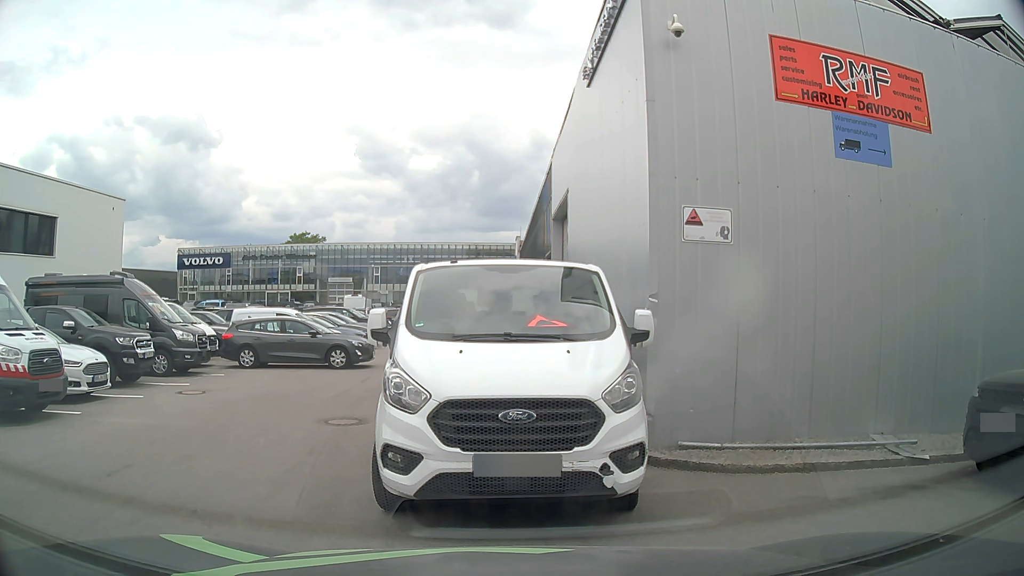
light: Day
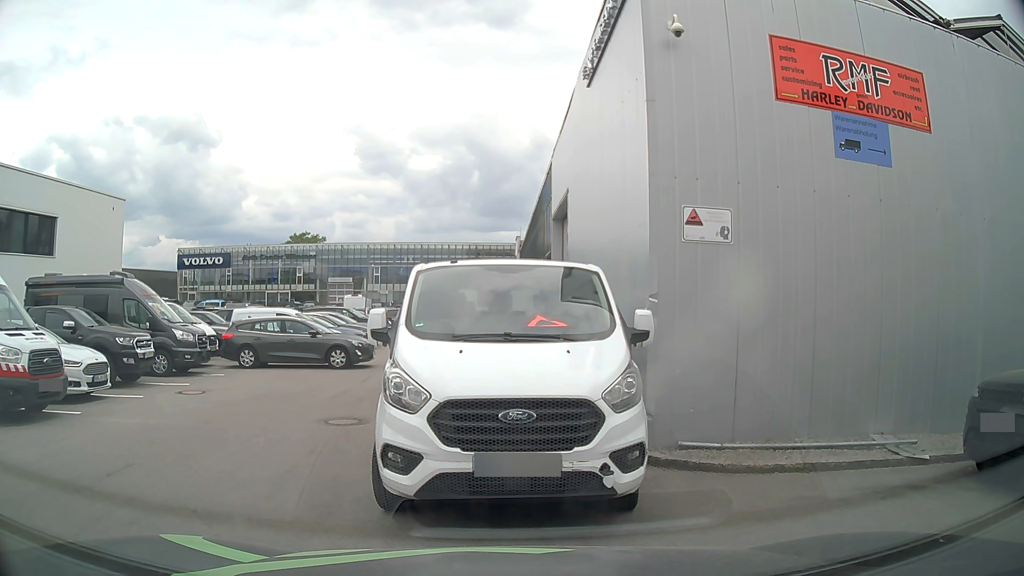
(0.0, 0.0) m; 0°
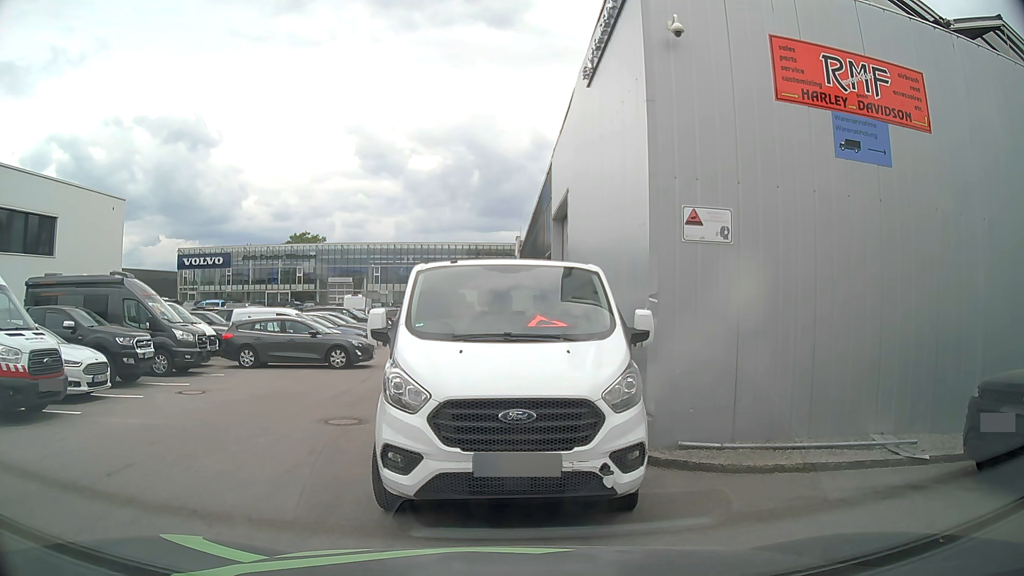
(0.0, 0.0) m; 0°
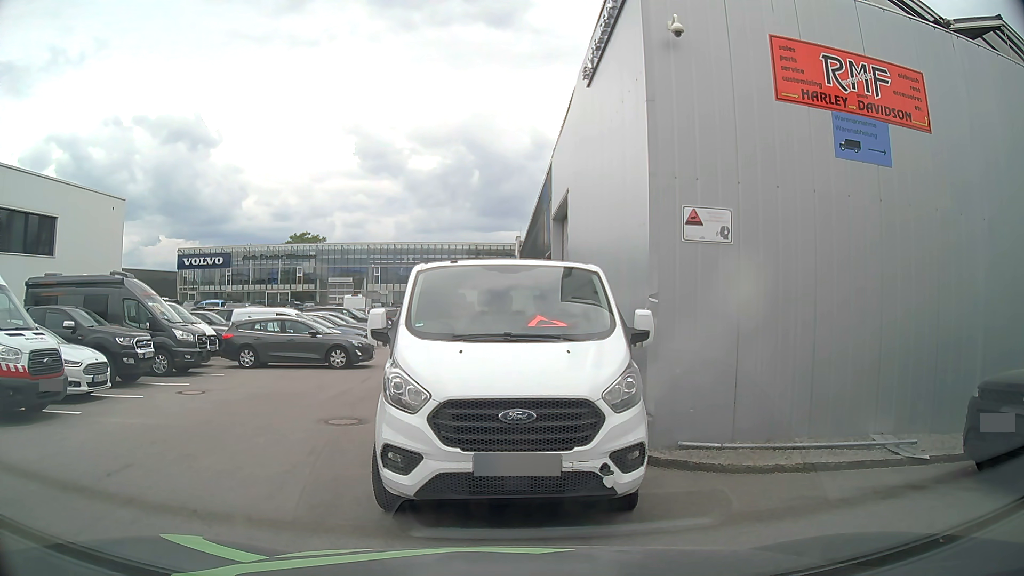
(0.0, 0.0) m; 0°
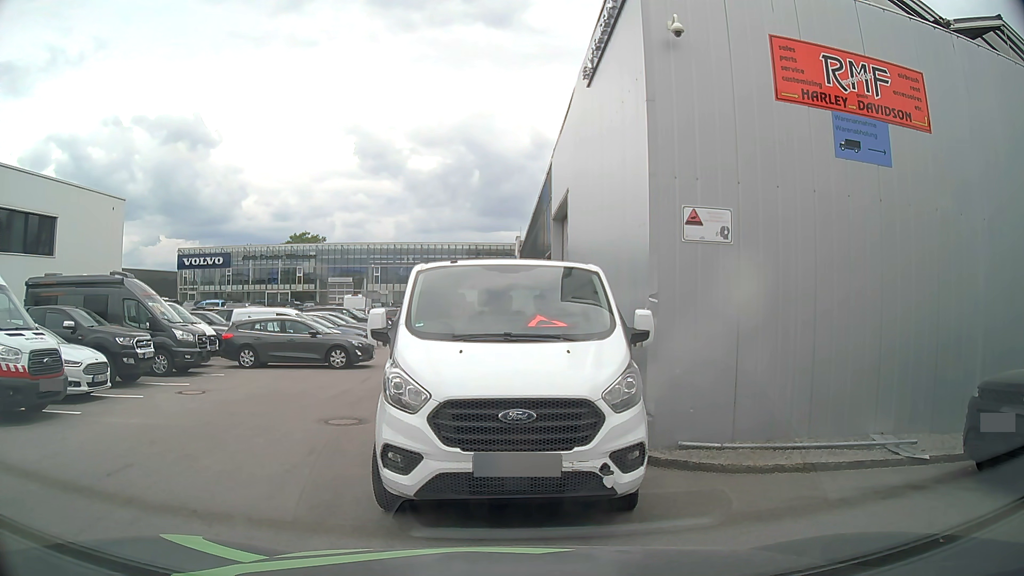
(0.0, 0.0) m; 0°
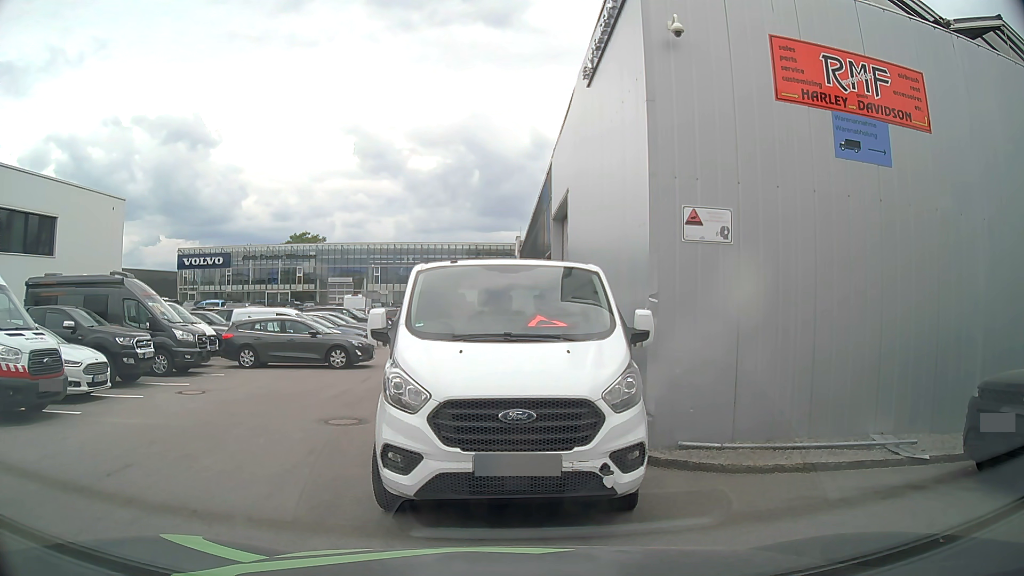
(0.0, 0.0) m; 0°
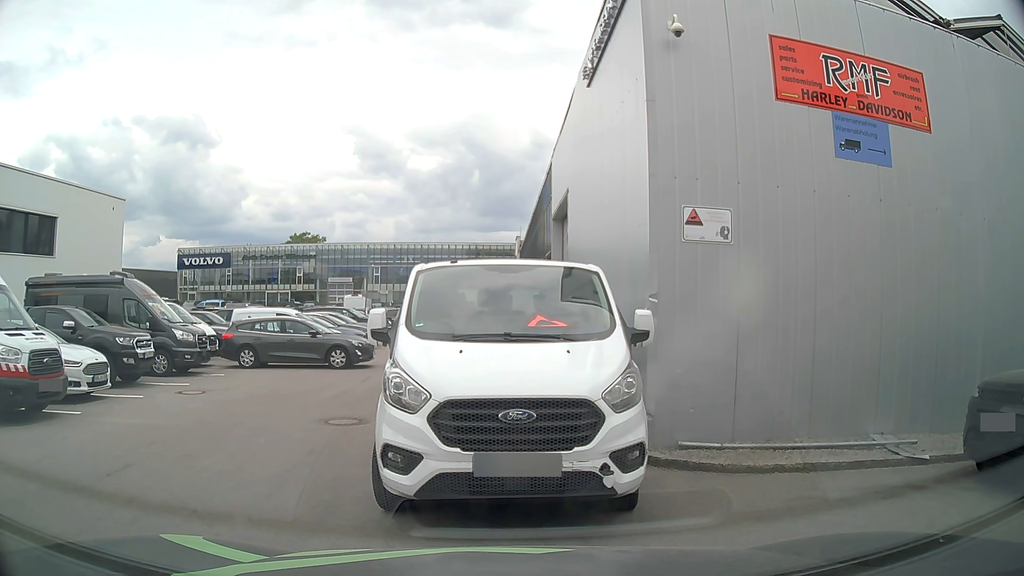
(0.0, 0.0) m; 0°
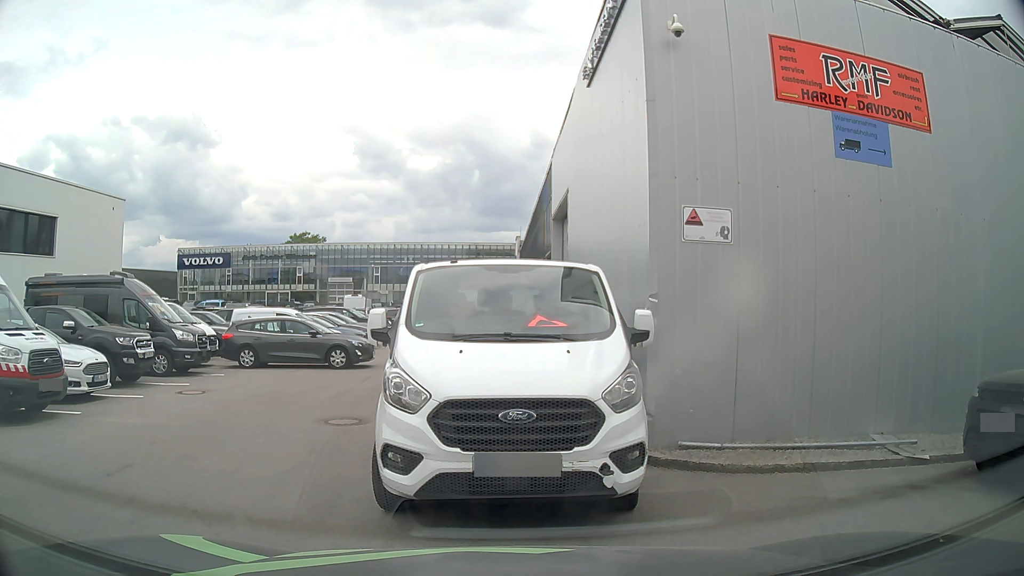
(0.0, 0.0) m; 0°
